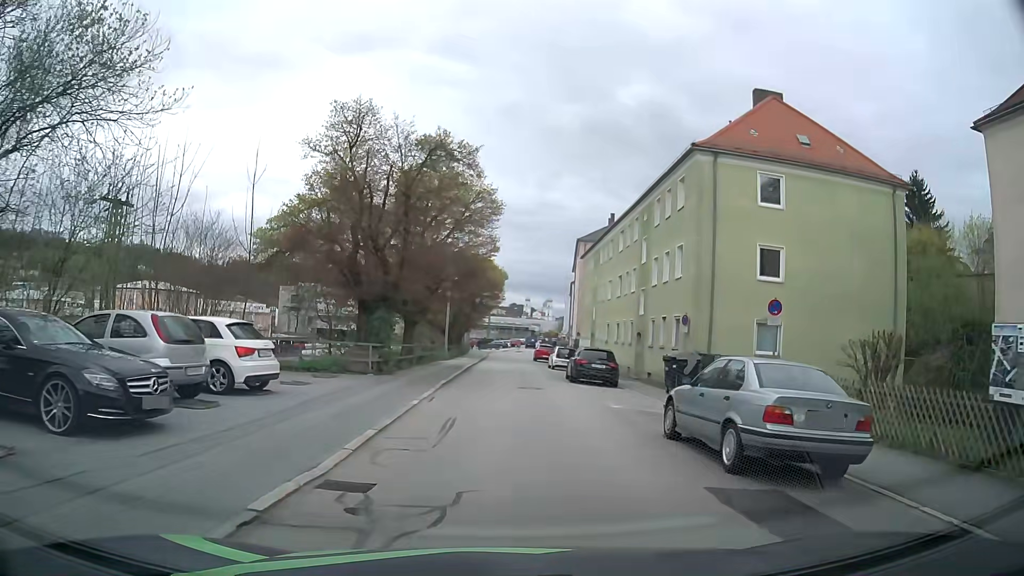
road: residential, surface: asphalt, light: Day
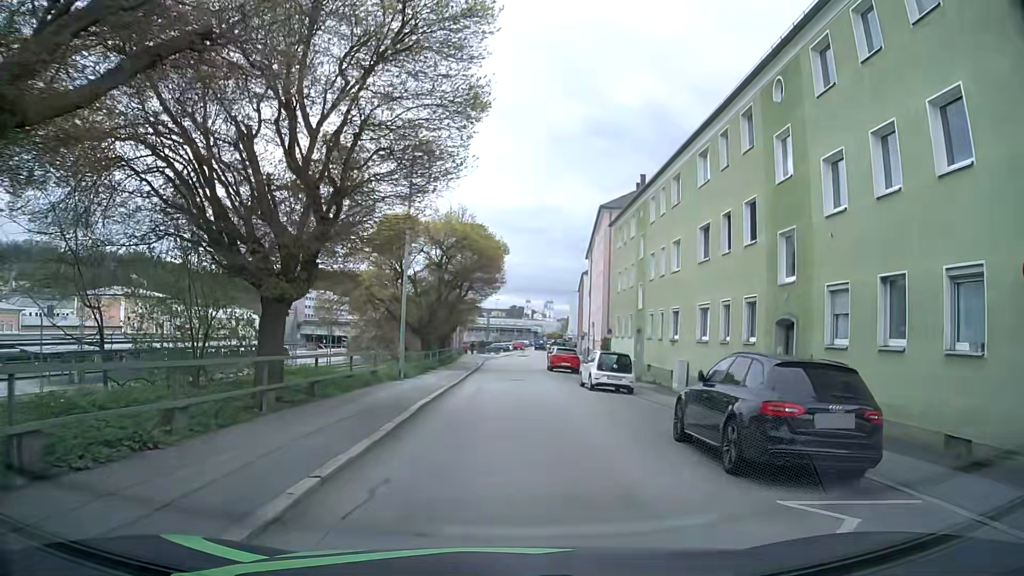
(0.0, +17.9) m; 0°
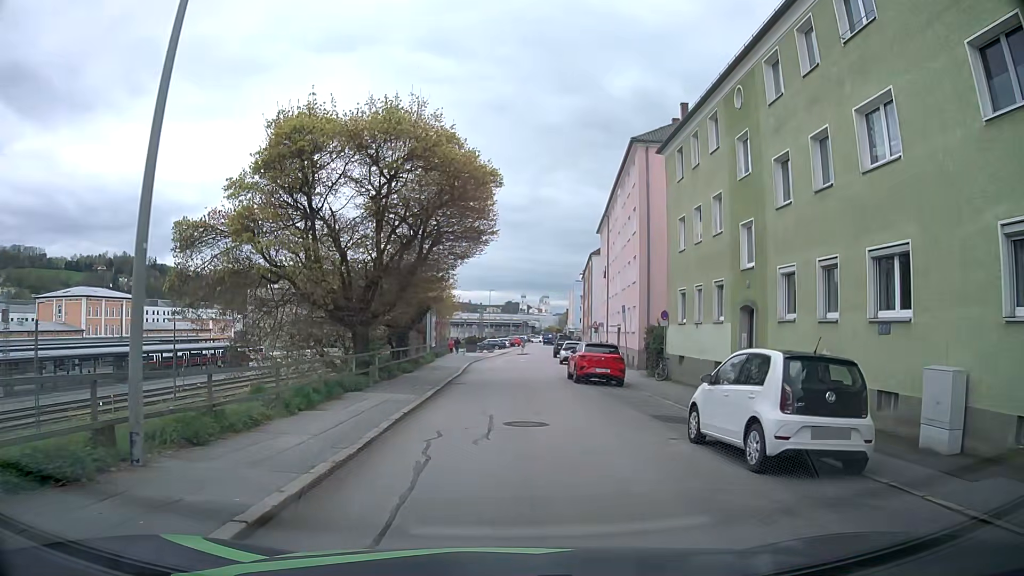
(0.0, +16.6) m; 0°
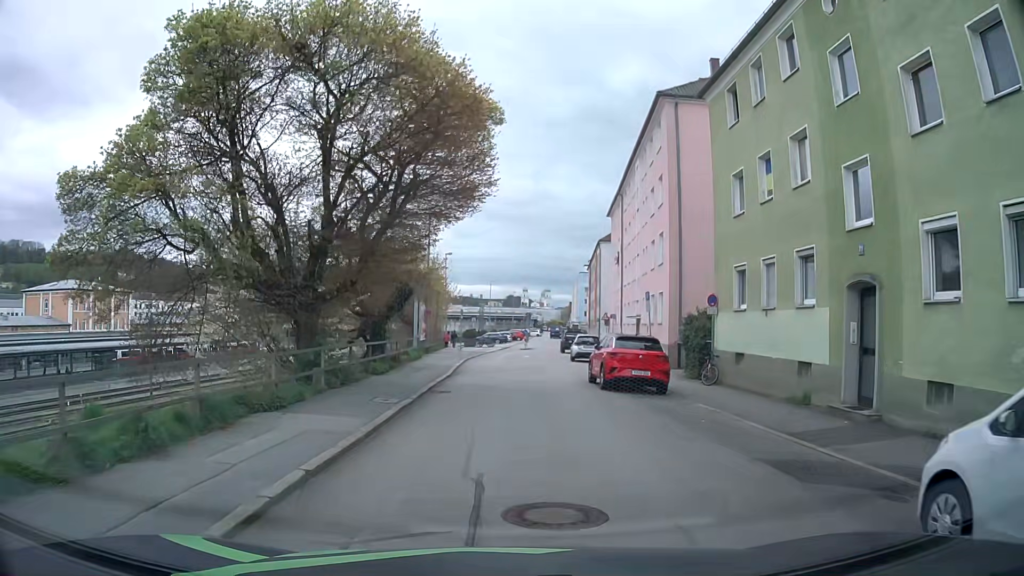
(0.0, +6.4) m; -1°
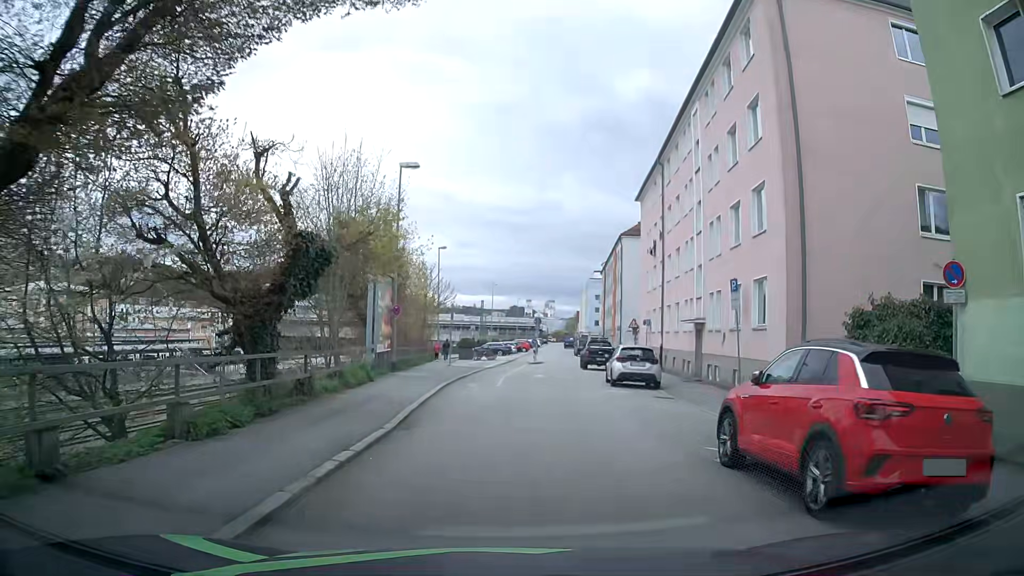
(+0.1, +12.6) m; 0°
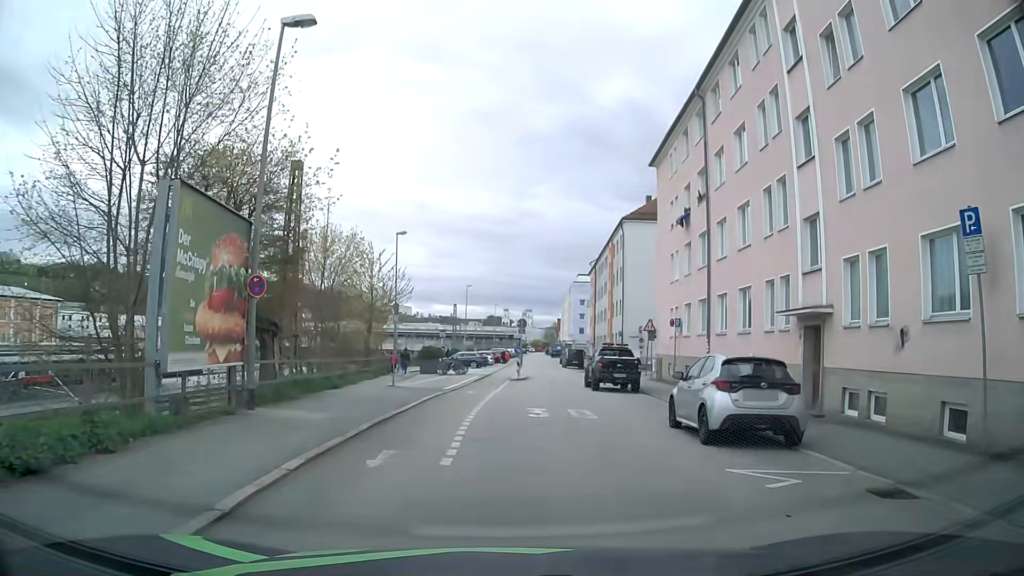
(+0.1, +13.1) m; +1°
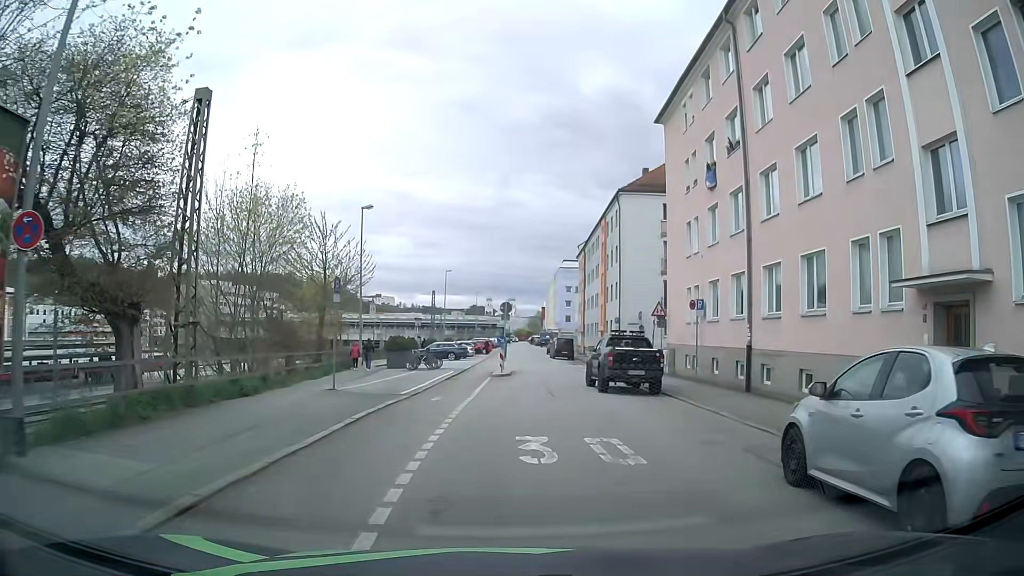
(+0.1, +6.6) m; +3°
